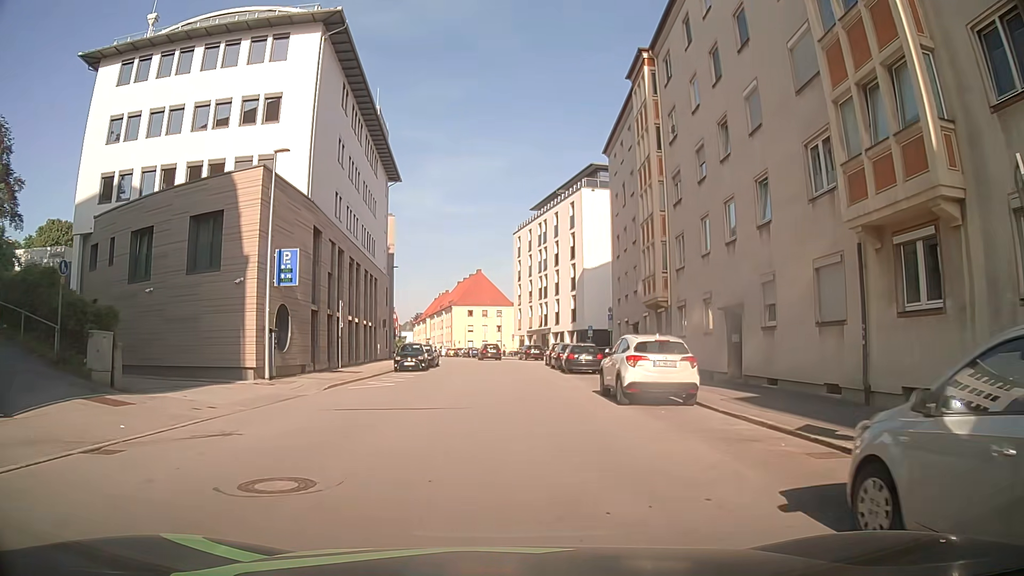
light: Day
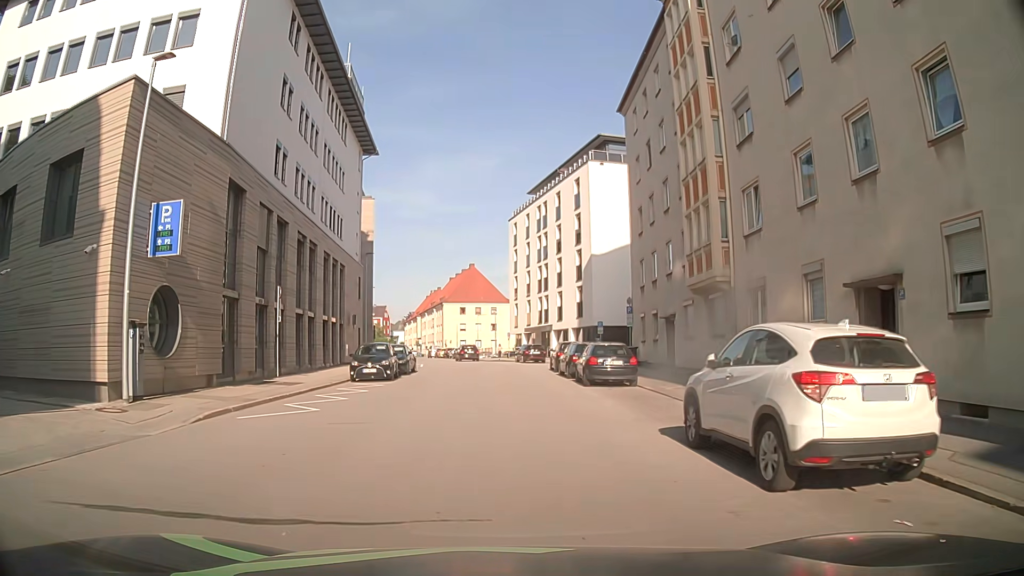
(0.0, +9.1) m; 0°
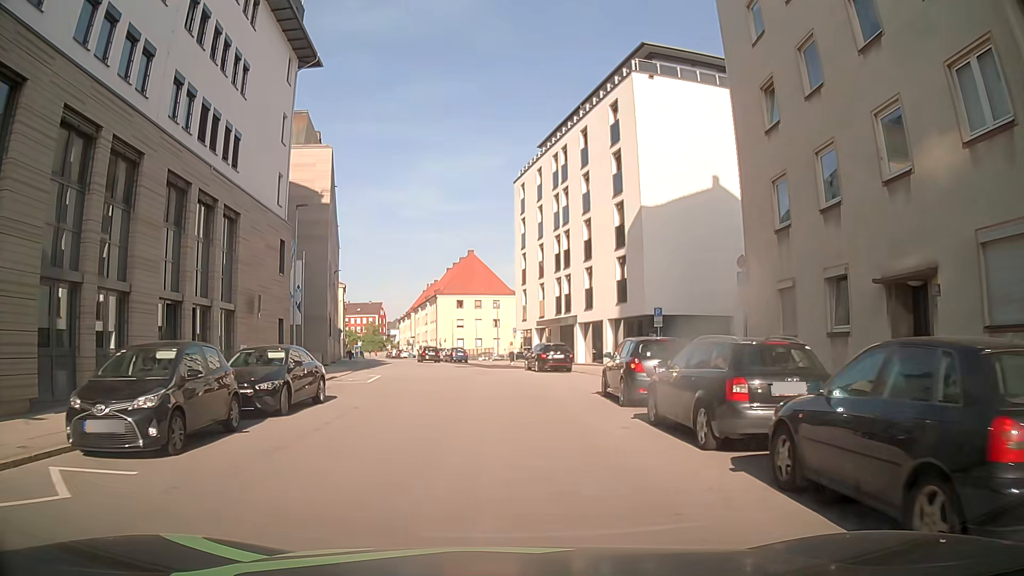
(+0.1, +18.1) m; 0°
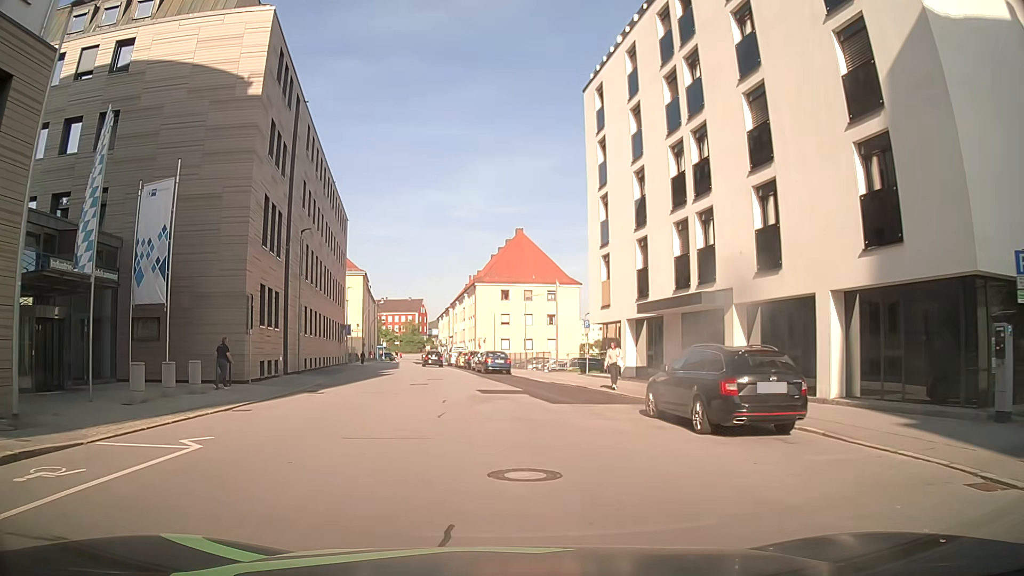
(-1.1, +22.5) m; -6°
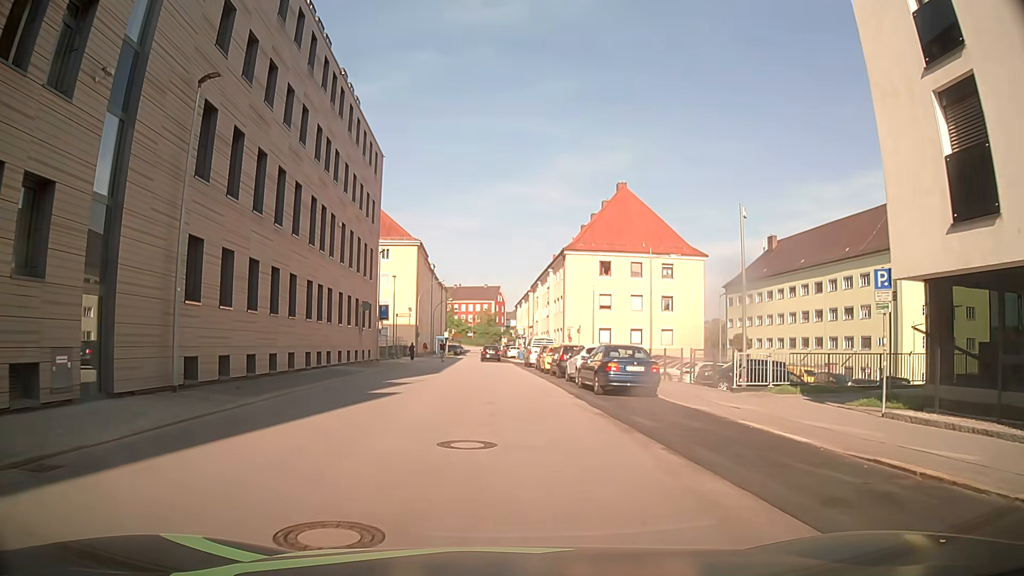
(-1.5, +22.6) m; -7°
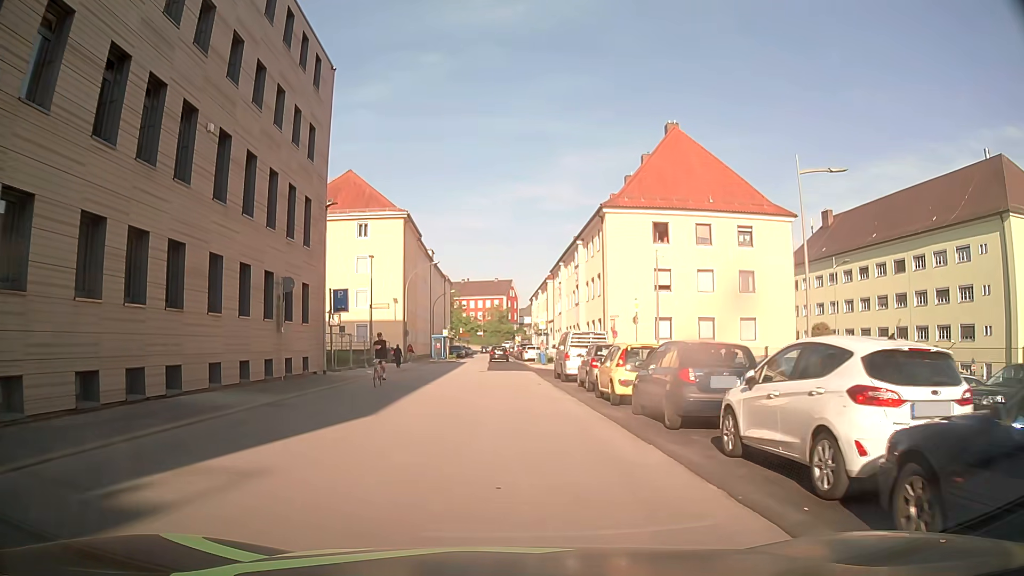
(-0.1, +18.1) m; -1°
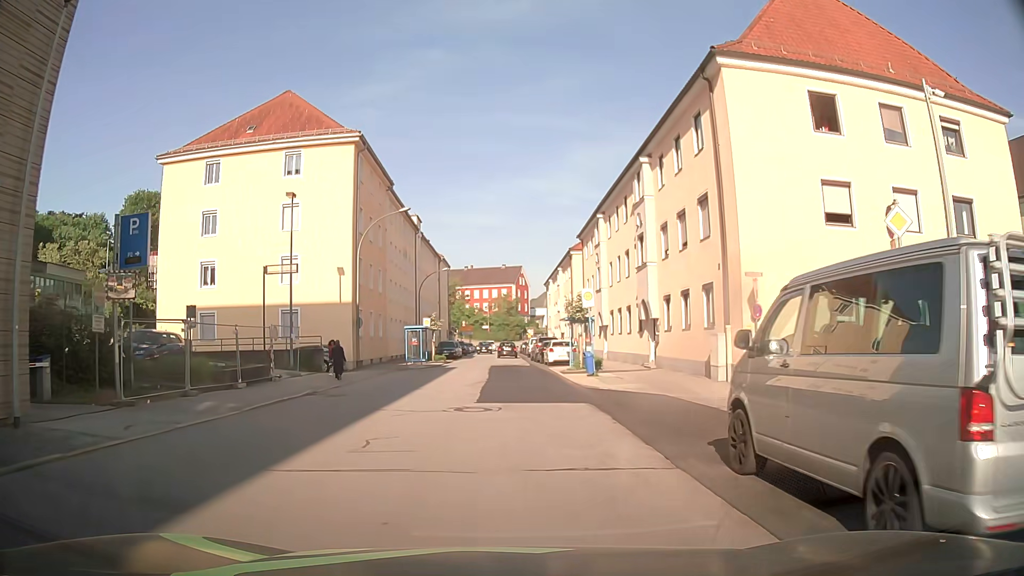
(0.0, +22.6) m; -1°
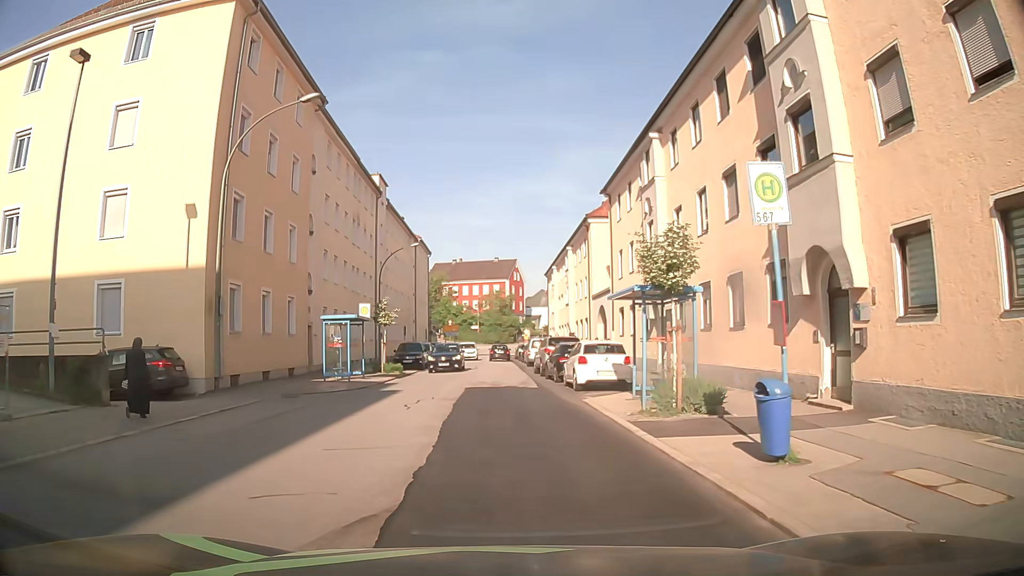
(+0.4, +18.1) m; +1°
